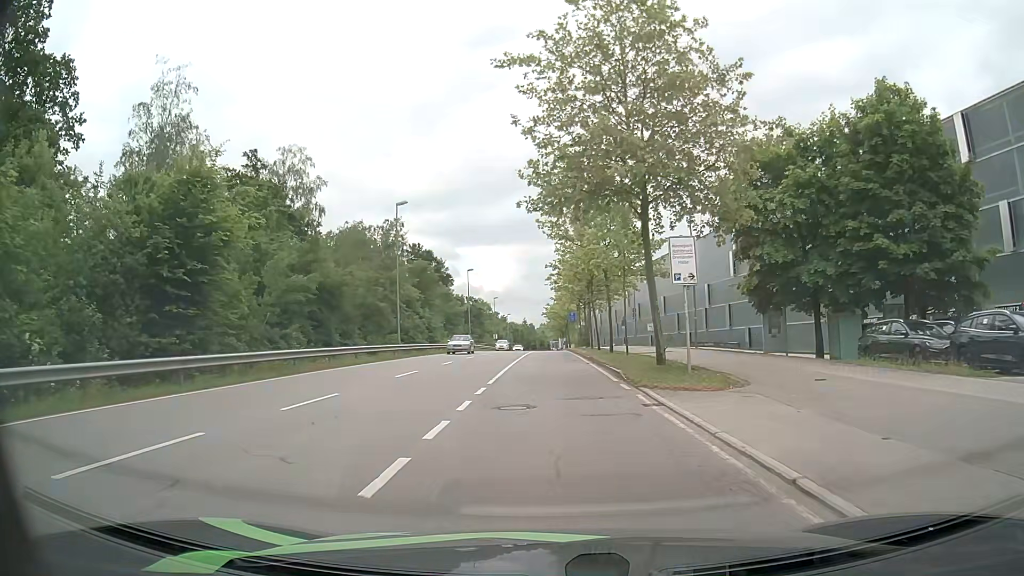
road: secondary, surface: asphalt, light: Day
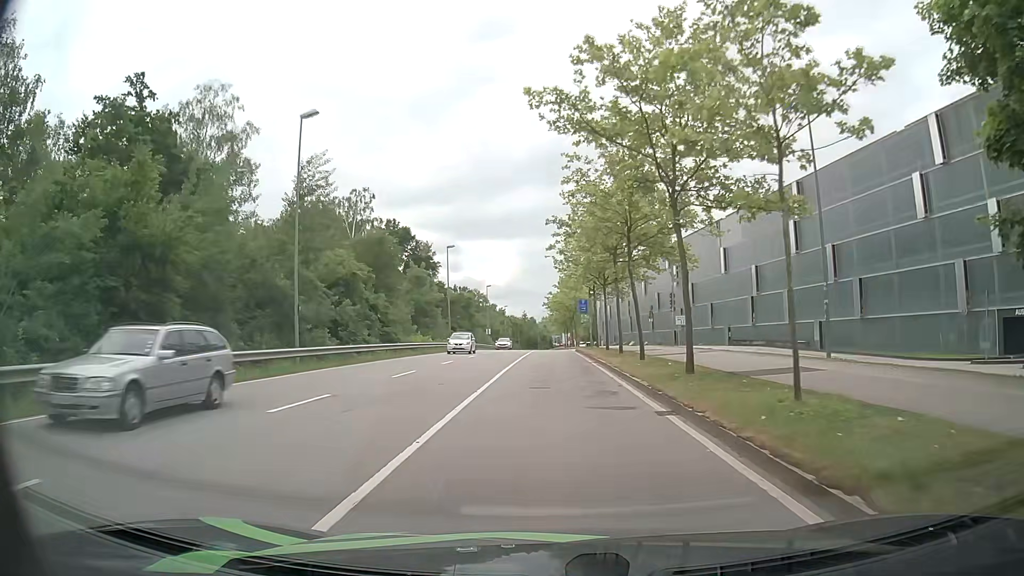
(+0.1, +18.8) m; 0°
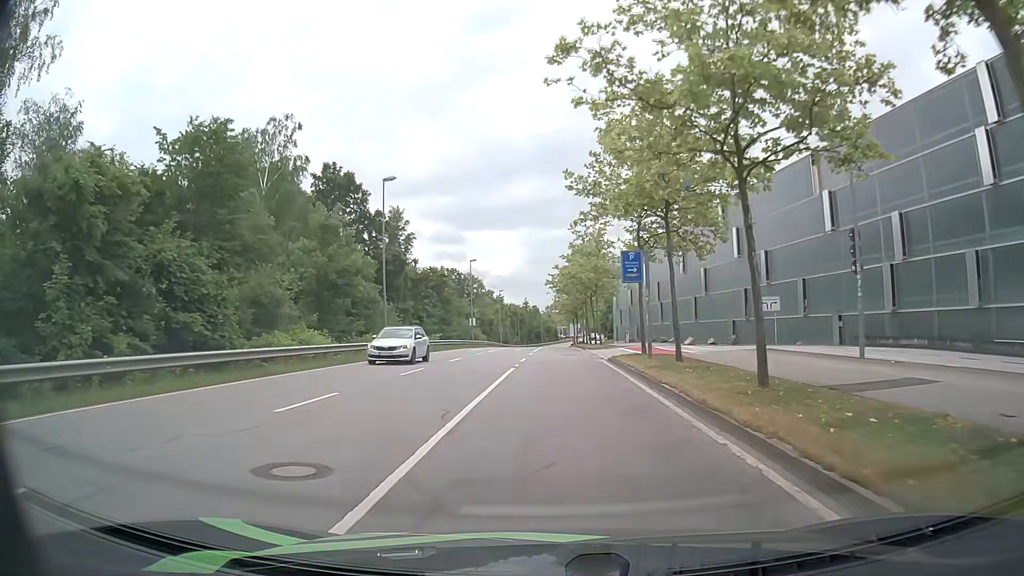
(0.0, +27.4) m; 0°
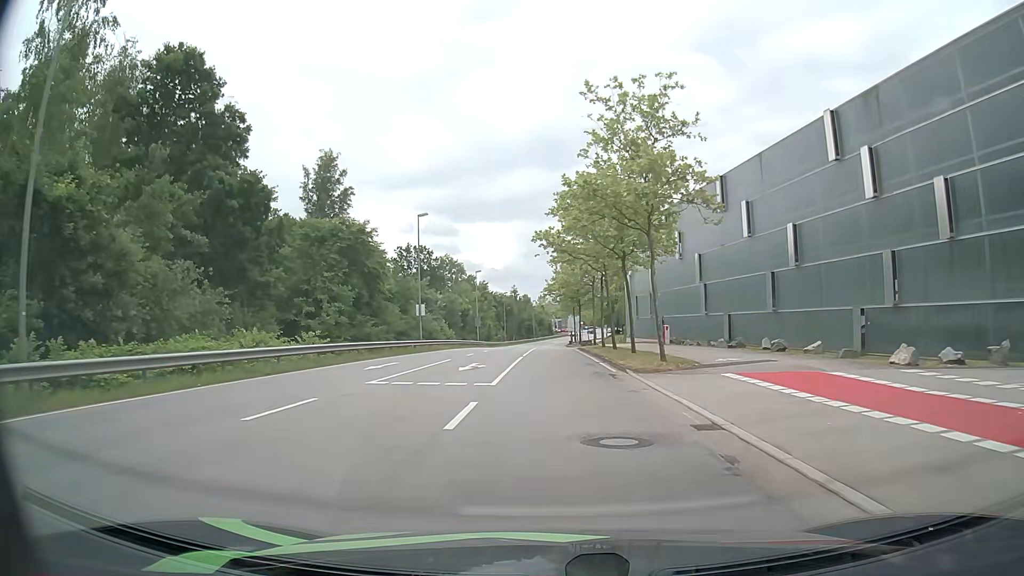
(+0.1, +28.4) m; +1°
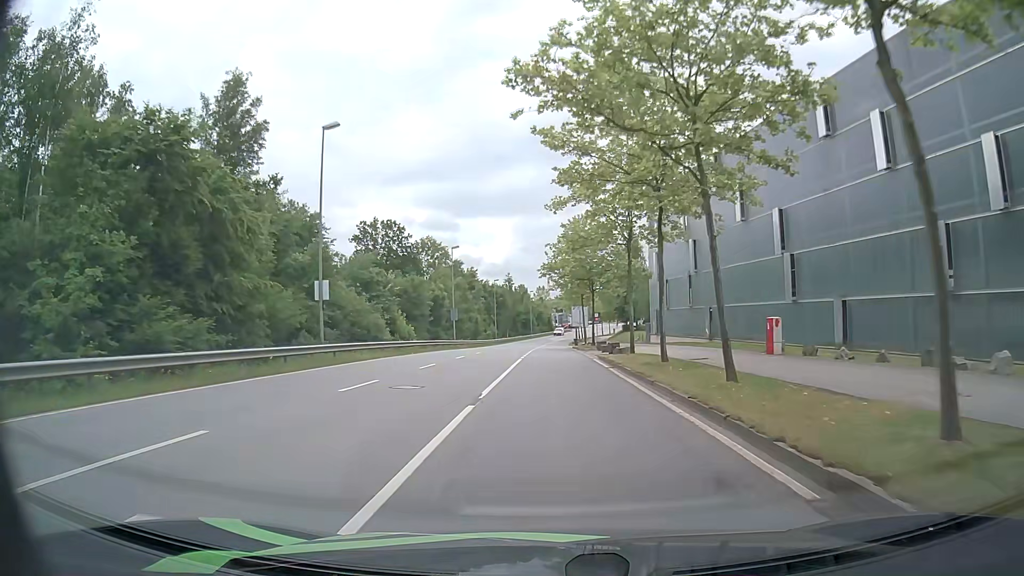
(-0.1, +22.3) m; 0°
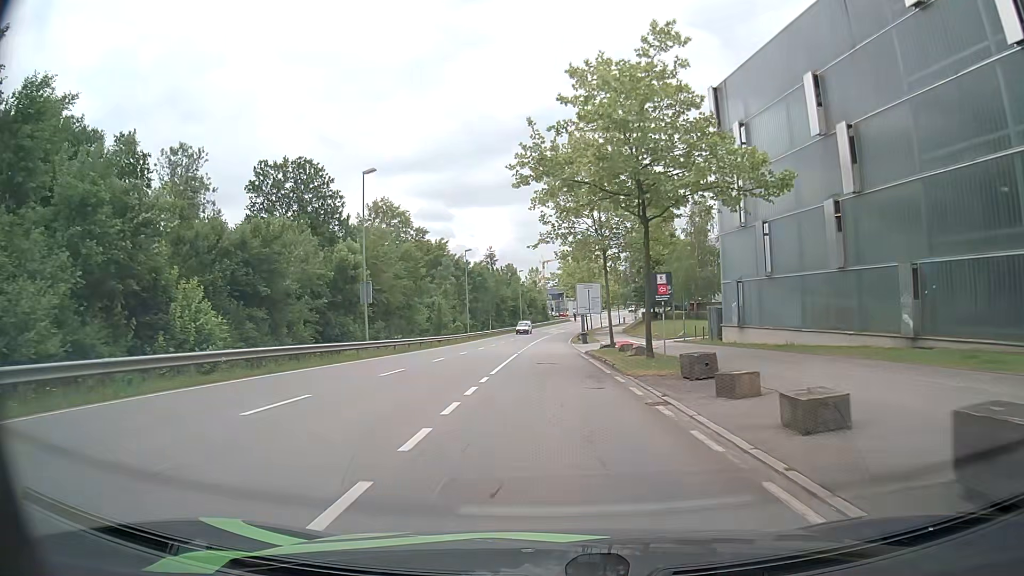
(0.0, +31.3) m; 0°
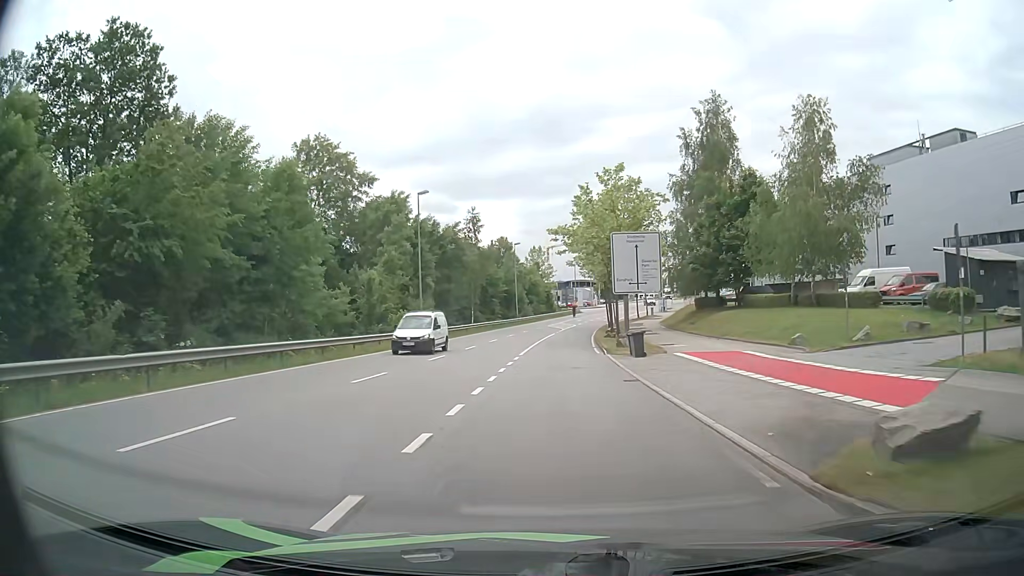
(-0.2, +30.5) m; 0°
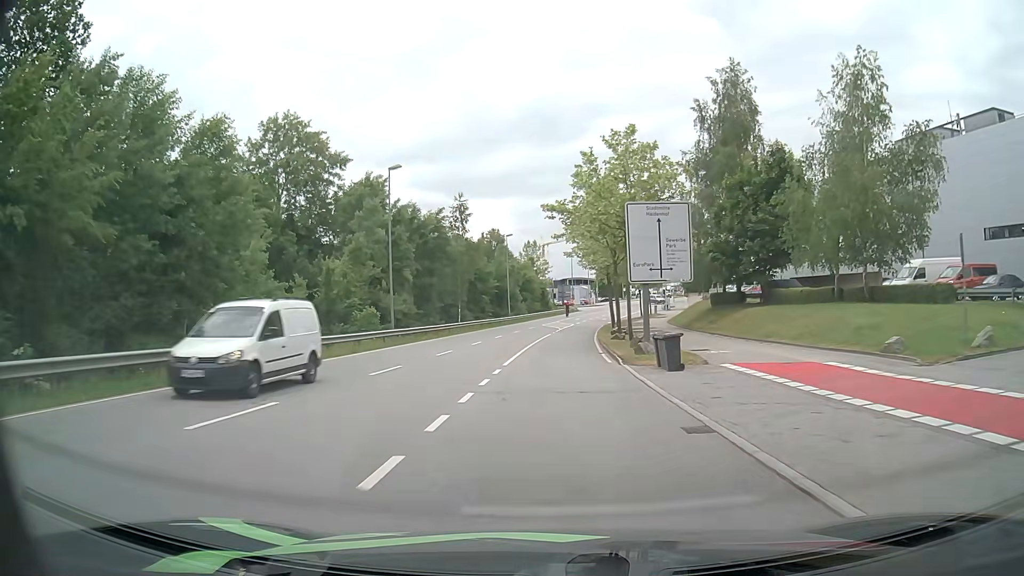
(0.0, +7.5) m; 0°
(0, +10) (0, +20) (0, +30) (+1, +40) (+2, +50) (+2, +60) (+4, +70) (+5, +80) (+7, +90) (+9, +99) m
